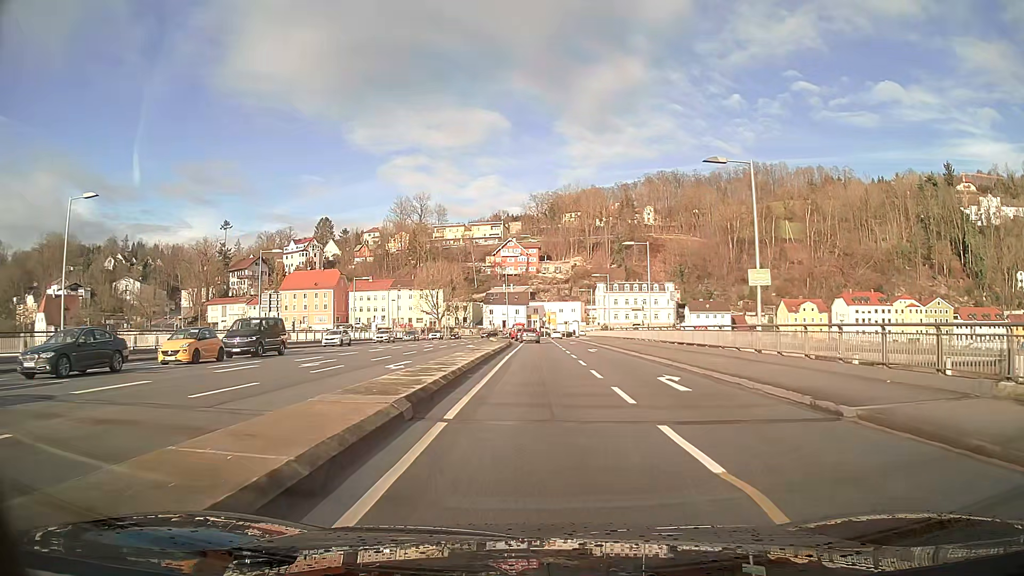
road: primary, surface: asphalt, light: Day
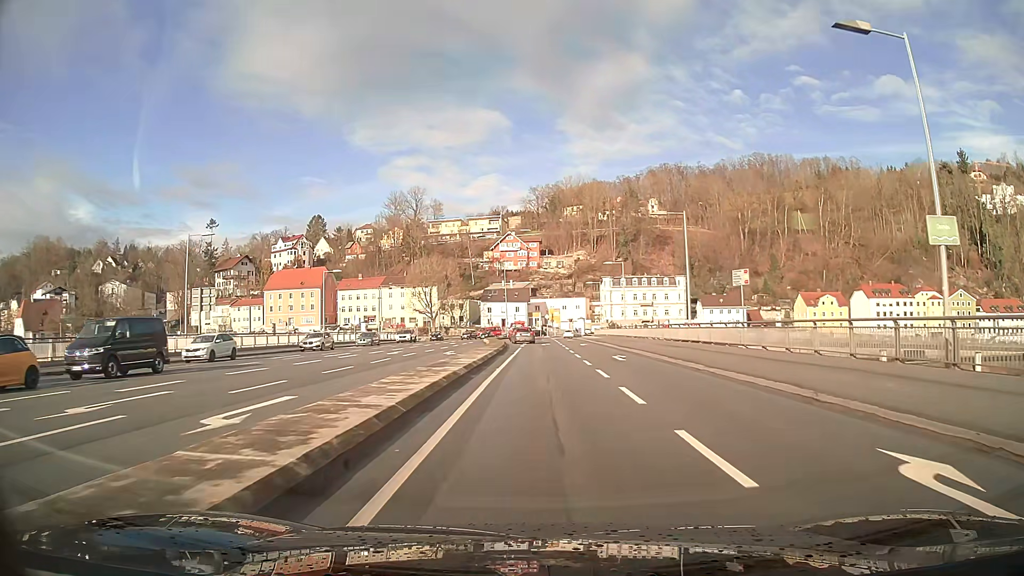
(0.0, +12.7) m; 0°
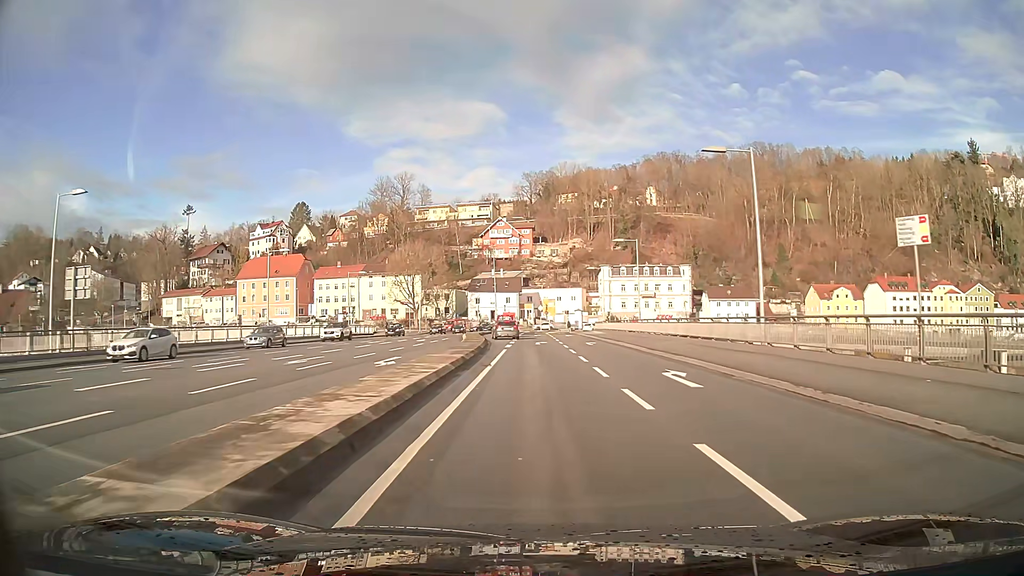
(0.0, +13.4) m; +1°
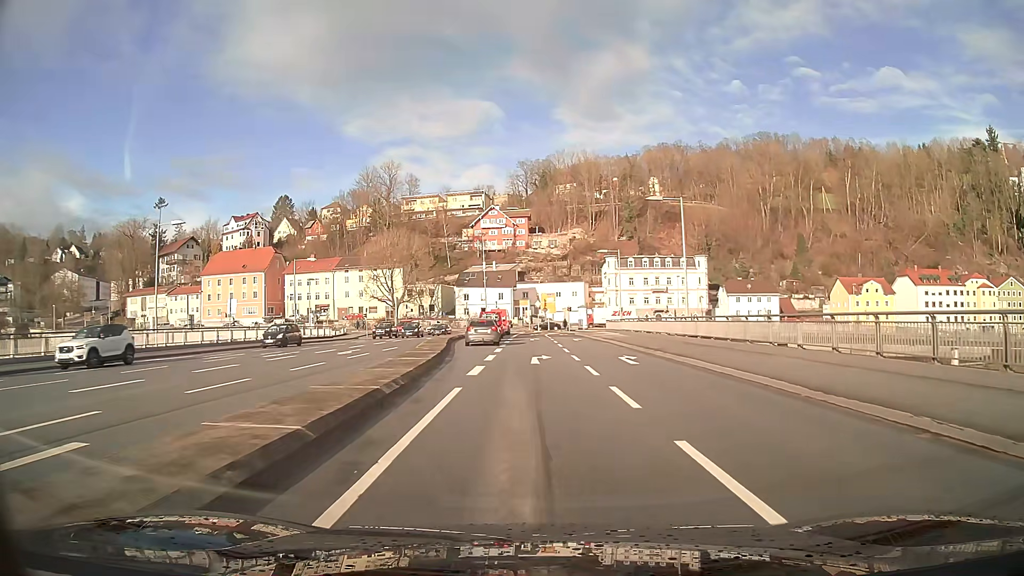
(0.0, +17.8) m; 0°
(0, +10) (-1, +20) (-2, +30) (-3, +40) (-4, +50) (-4, +60) (-4, +70) (-4, +80) (-5, +90) (-10, +98) m
